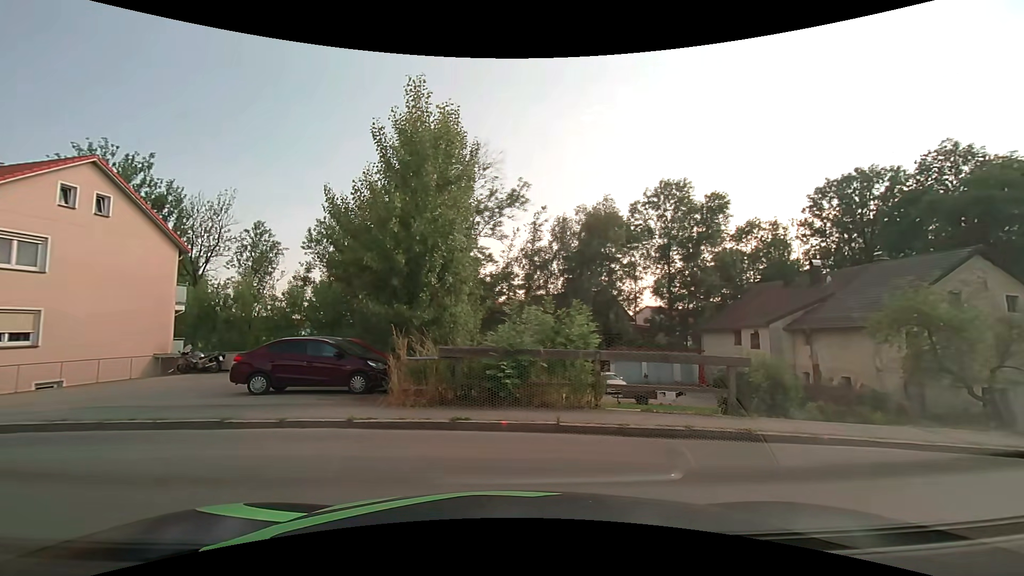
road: unclassified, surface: asphalt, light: Day
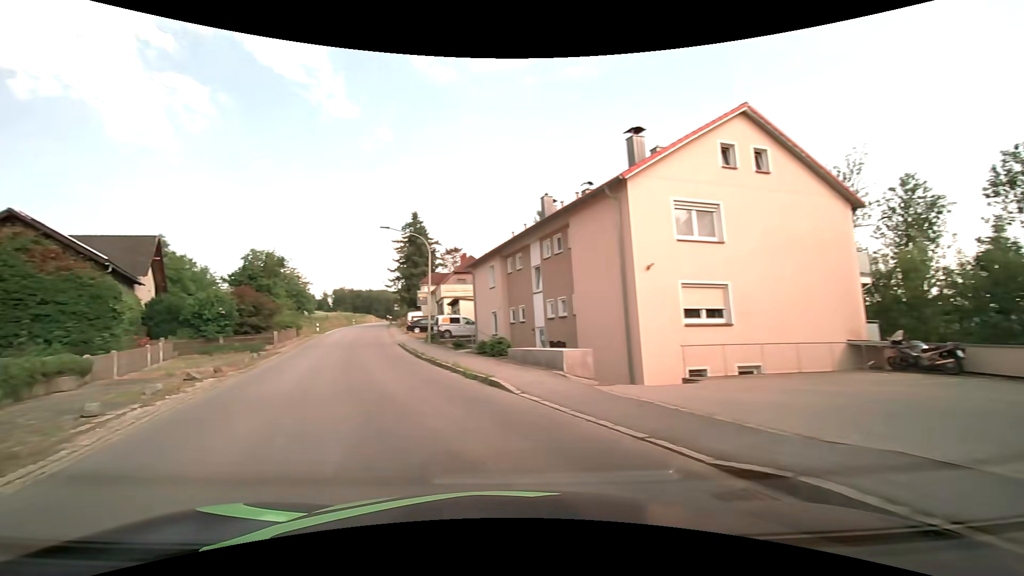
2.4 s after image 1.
(-4.4, +6.7) m; -62°
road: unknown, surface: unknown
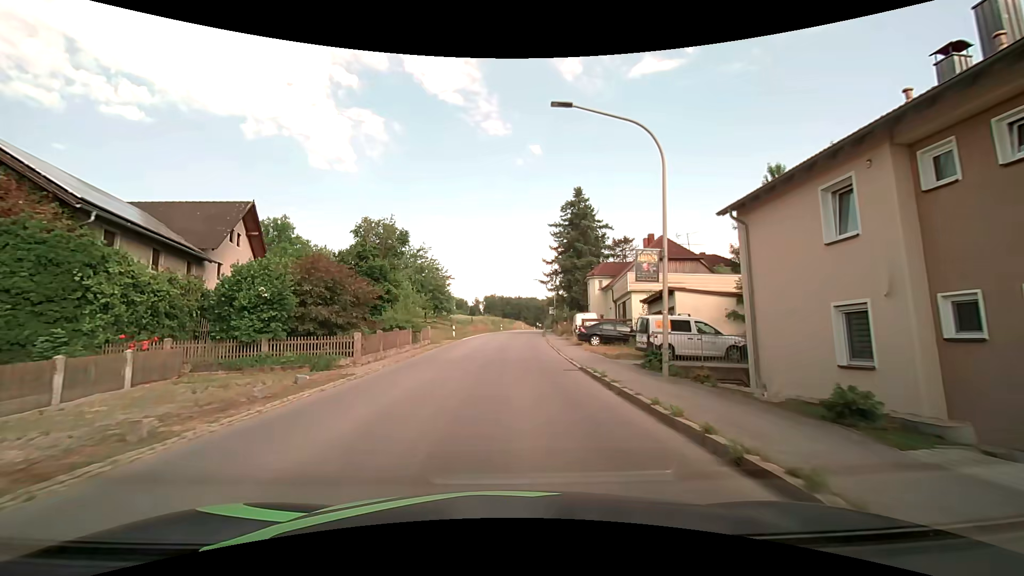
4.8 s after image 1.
(-4.7, +18.3) m; -17°
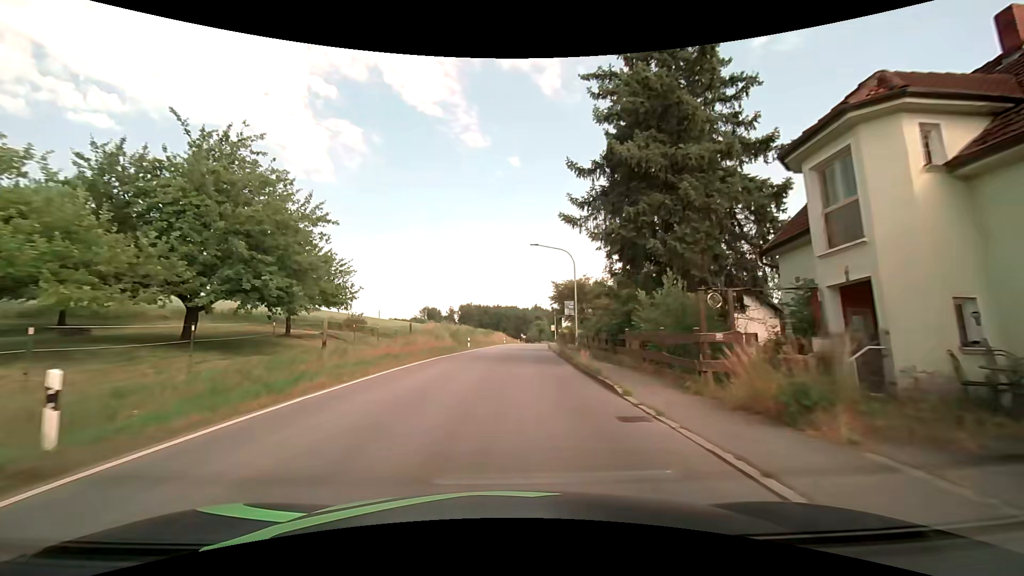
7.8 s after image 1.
(+0.6, +37.1) m; +3°
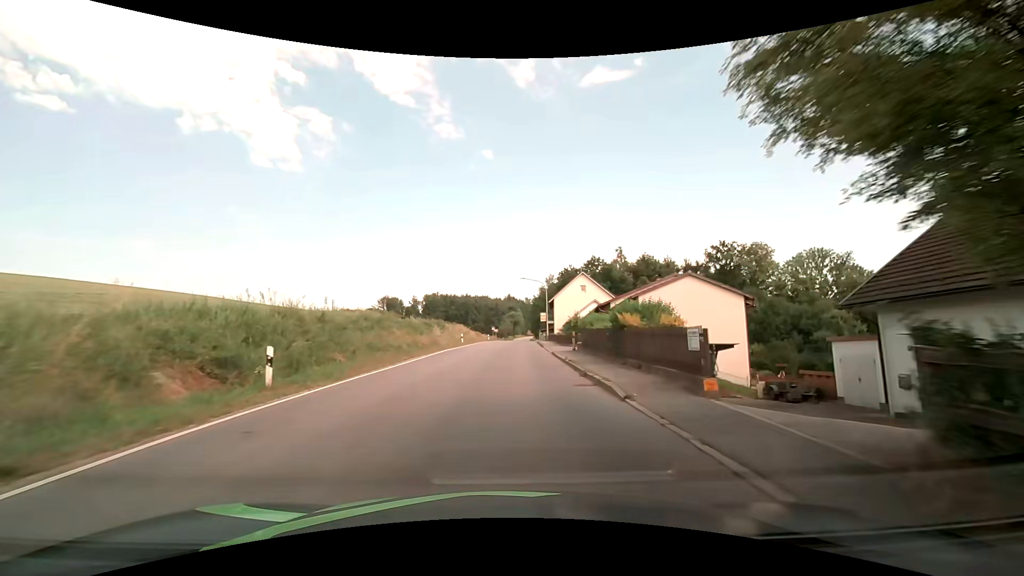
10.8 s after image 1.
(+0.9, +36.2) m; +3°
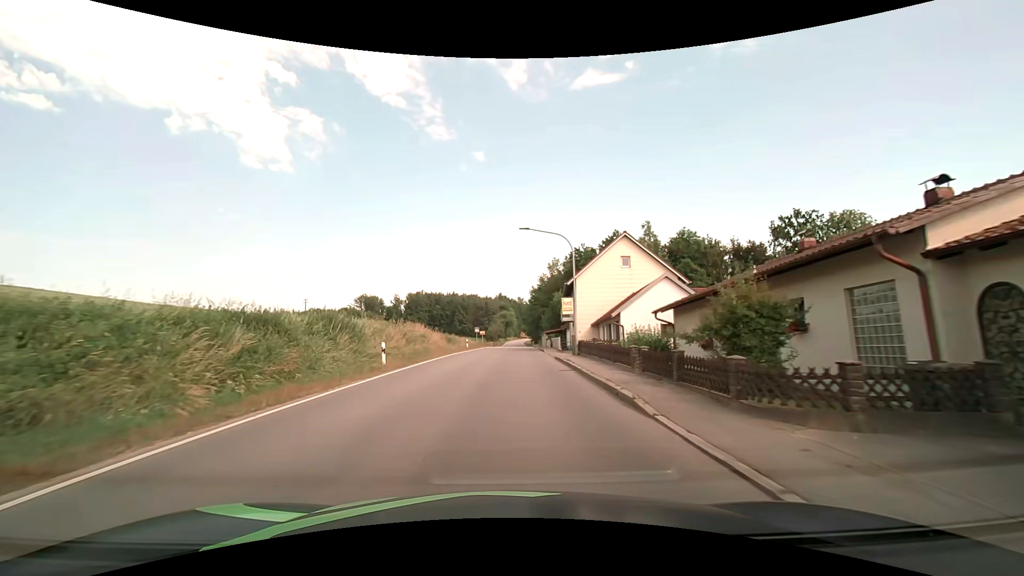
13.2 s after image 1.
(+0.2, +29.1) m; +1°
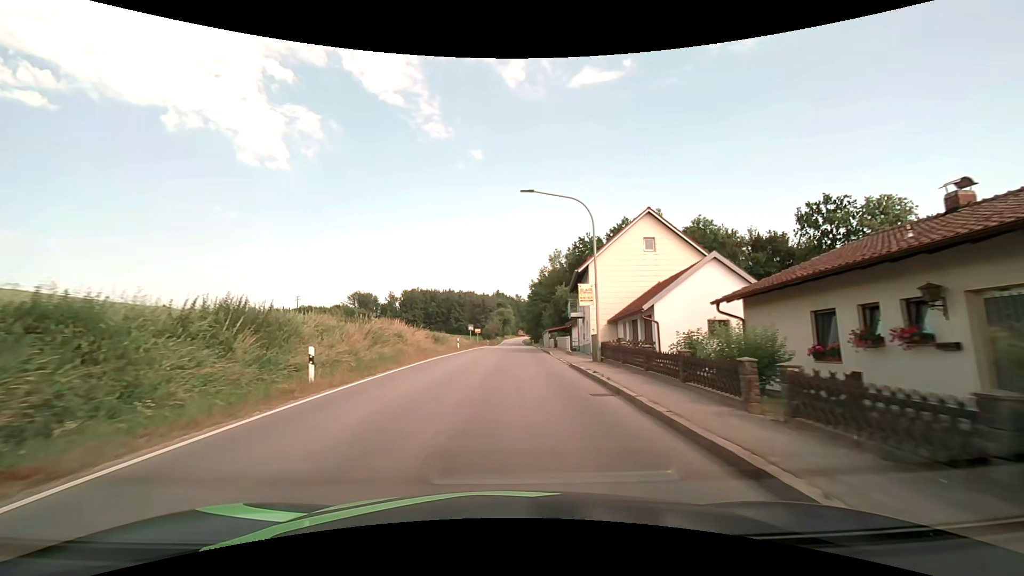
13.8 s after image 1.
(0.0, +7.4) m; 0°
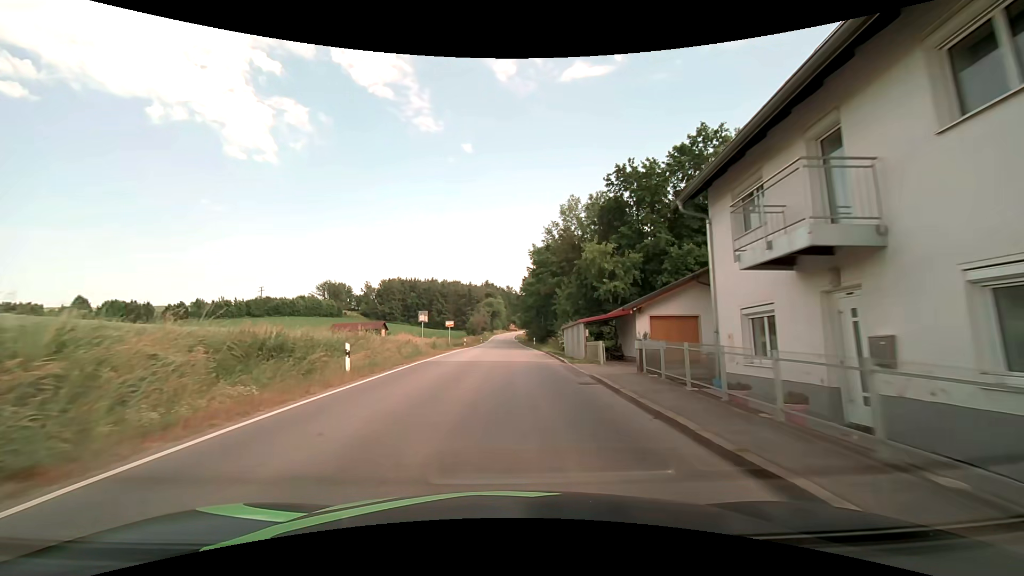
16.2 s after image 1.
(+0.4, +30.1) m; +1°
(0, +10) (0, +20) (0, +30) (+1, +40) (+1, +50) (+1, +60) (+1, +70) (+1, +80) (+1, +90) (+1, +100) m
